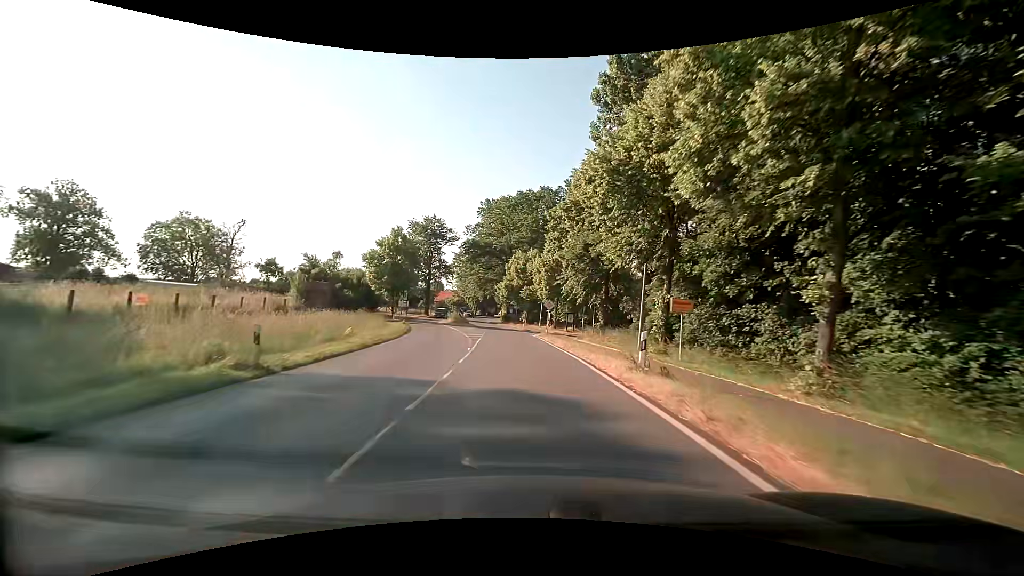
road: secondary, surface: asphalt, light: Day
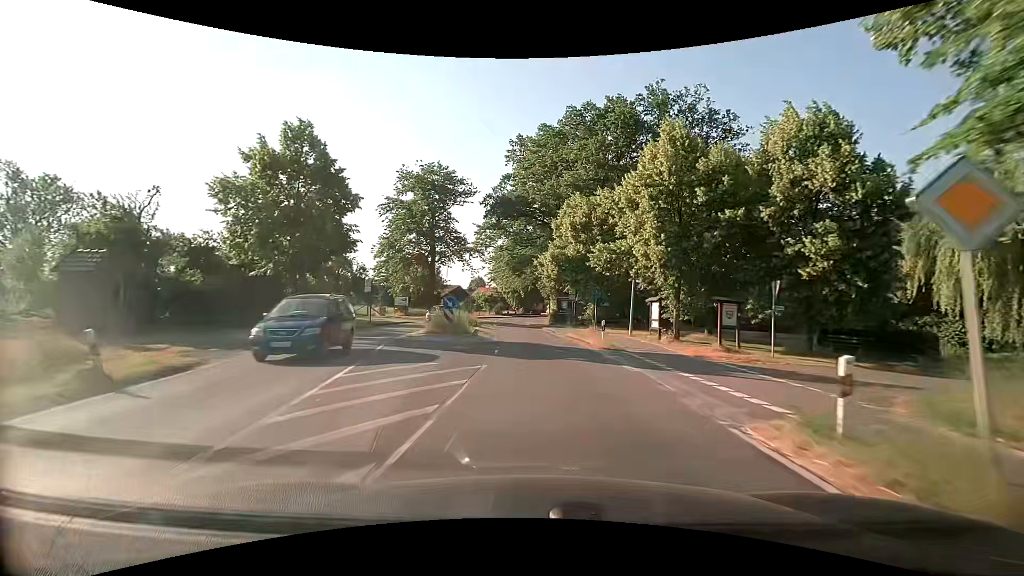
(-1.7, +32.7) m; -6°
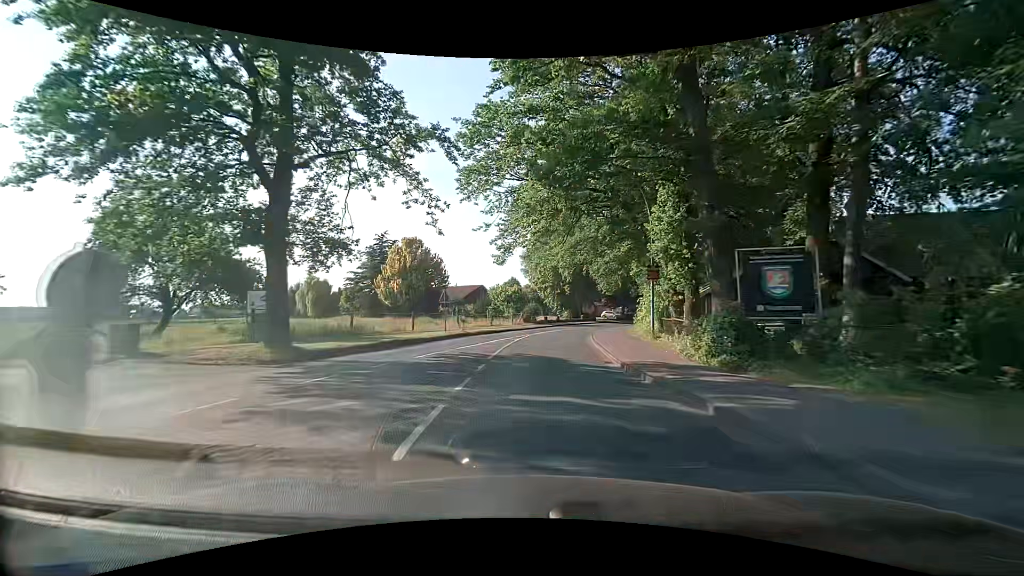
(-1.5, +39.6) m; -4°
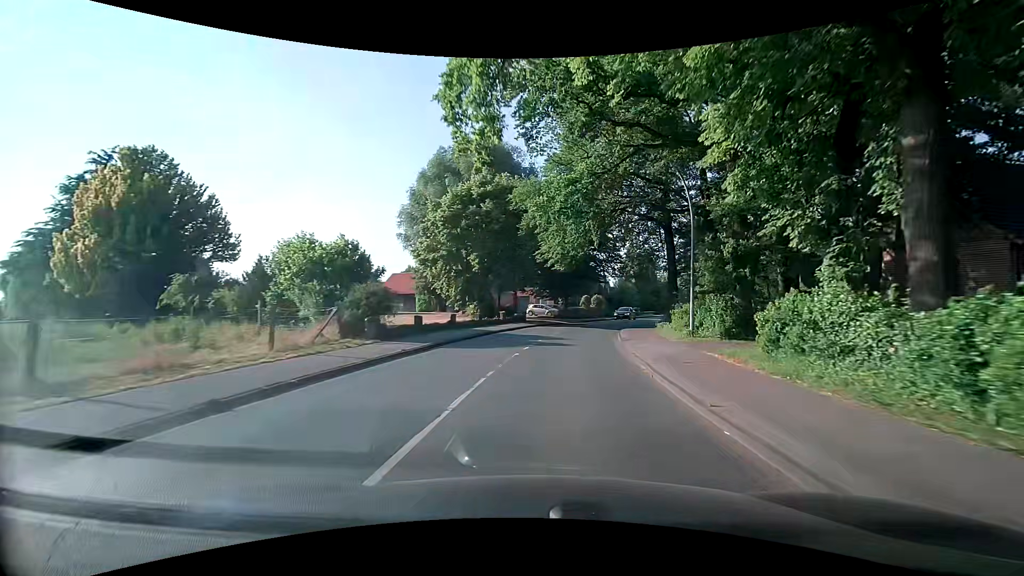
(+1.9, +37.1) m; +9°
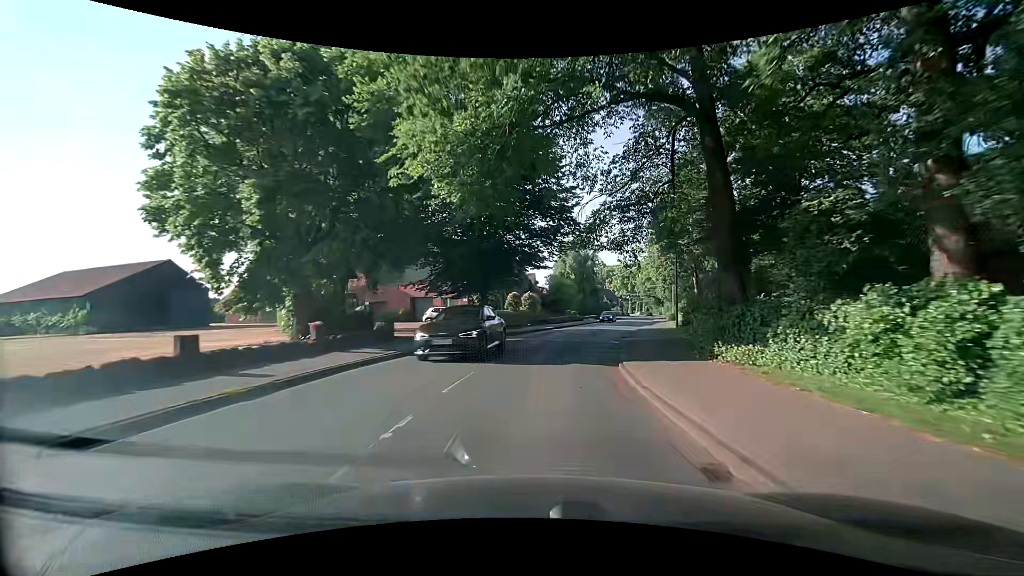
(+2.2, +22.4) m; +10°
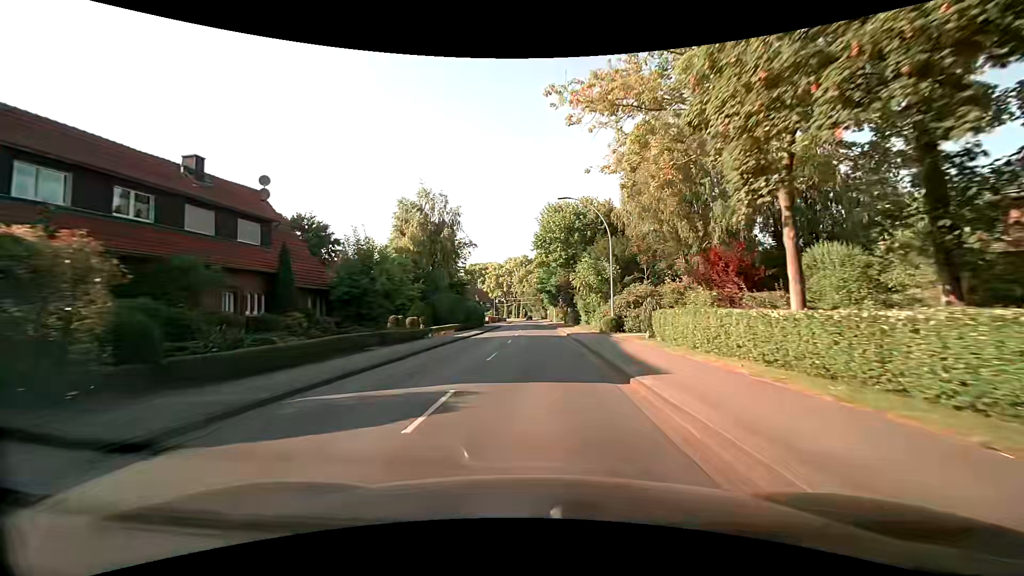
(+5.4, +37.8) m; +14°
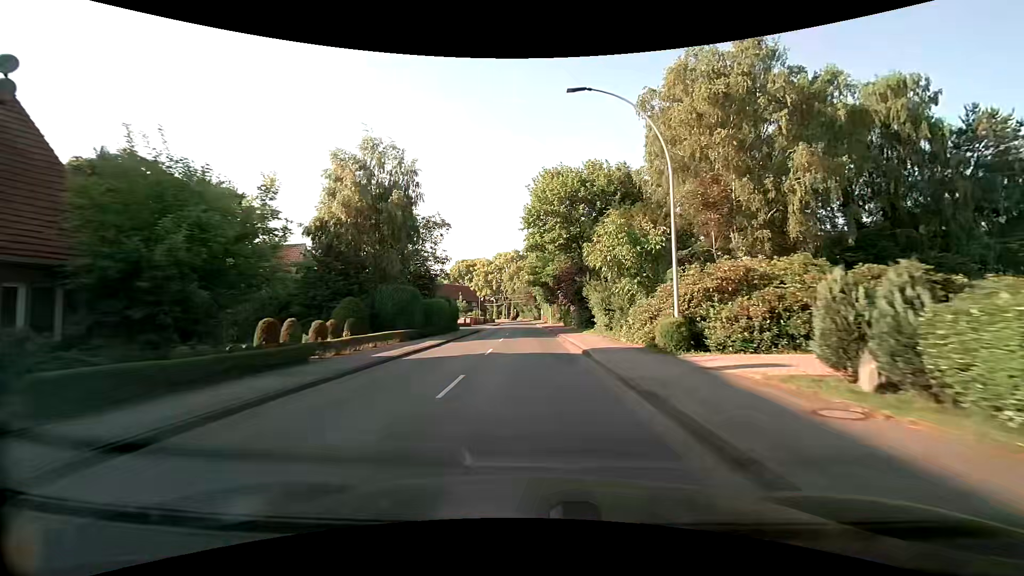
(+0.2, +15.6) m; +1°
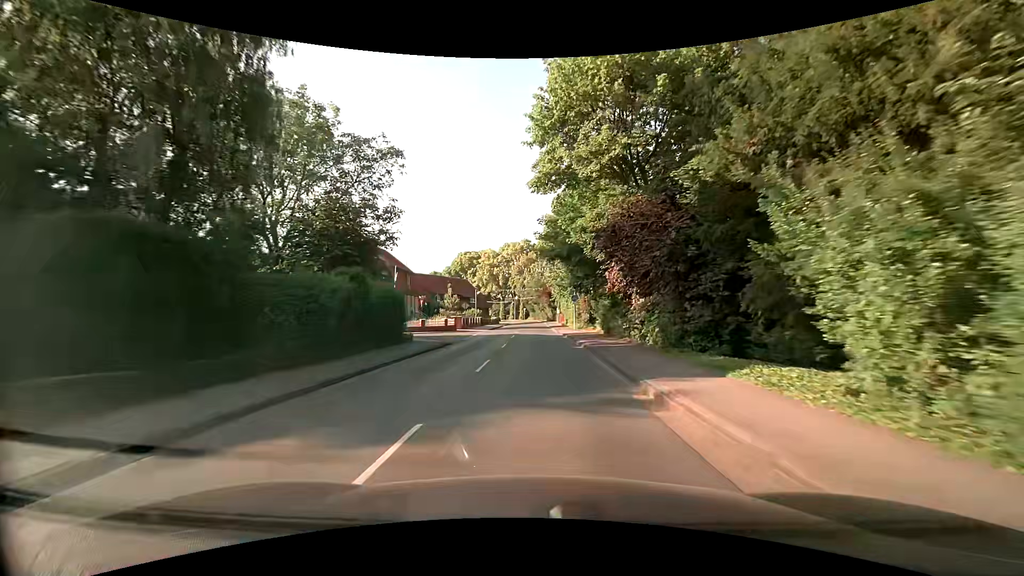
(-0.3, +23.4) m; -1°
(0, +10) (0, +20) (0, +30) (0, +40) (0, +50) (0, +60) (0, +70) (0, +80) (0, +90) (0, +100) m
